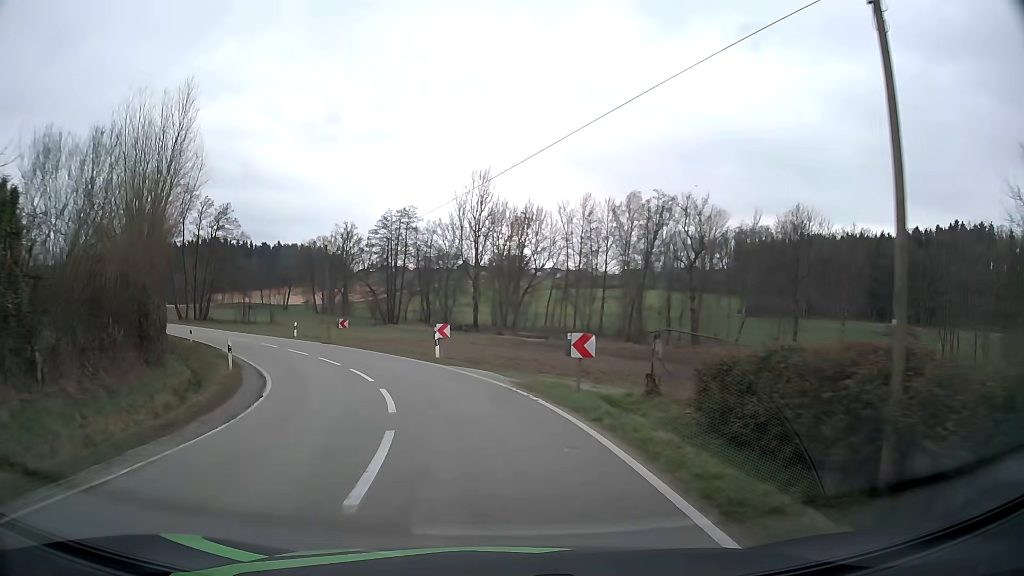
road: tertiary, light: Day
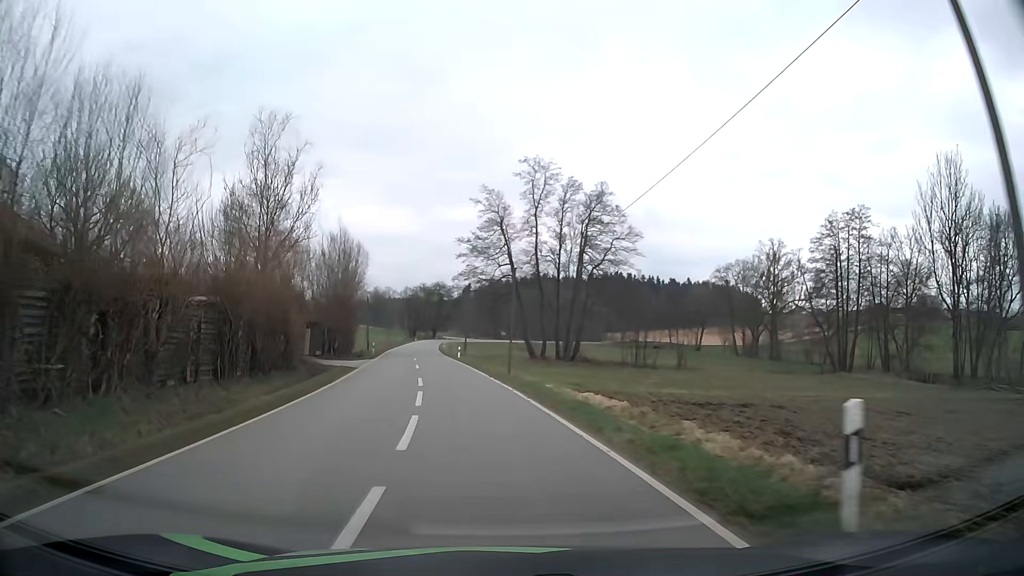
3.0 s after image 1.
(-11.9, +36.4) m; -35°
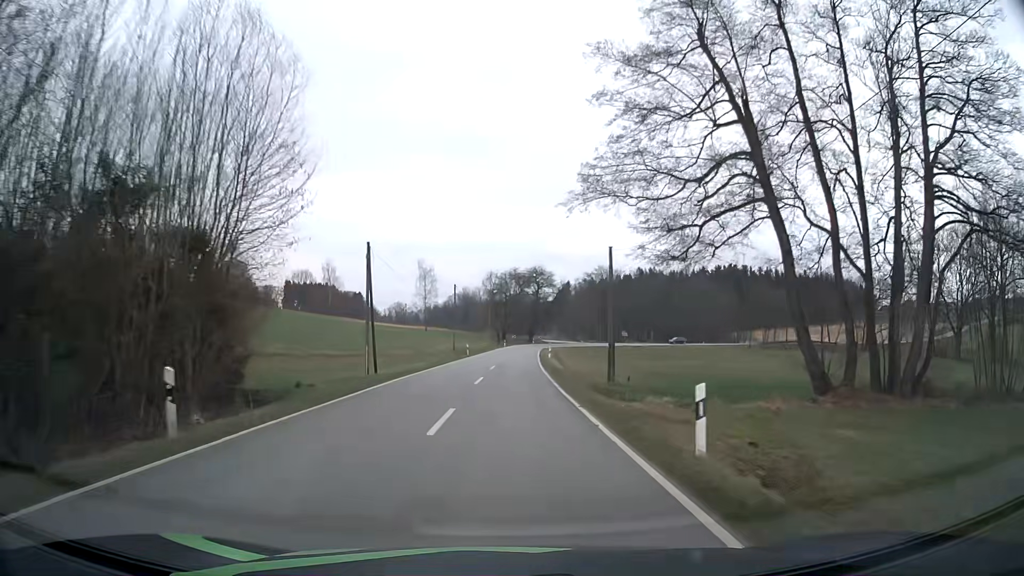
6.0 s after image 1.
(-5.4, +47.0) m; -9°
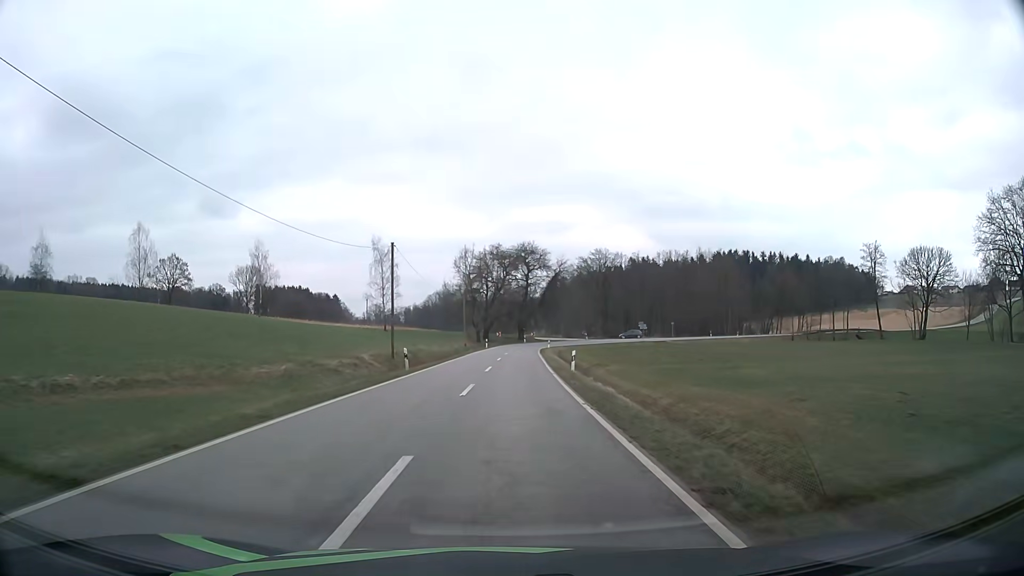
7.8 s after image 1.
(+0.2, +30.2) m; +1°
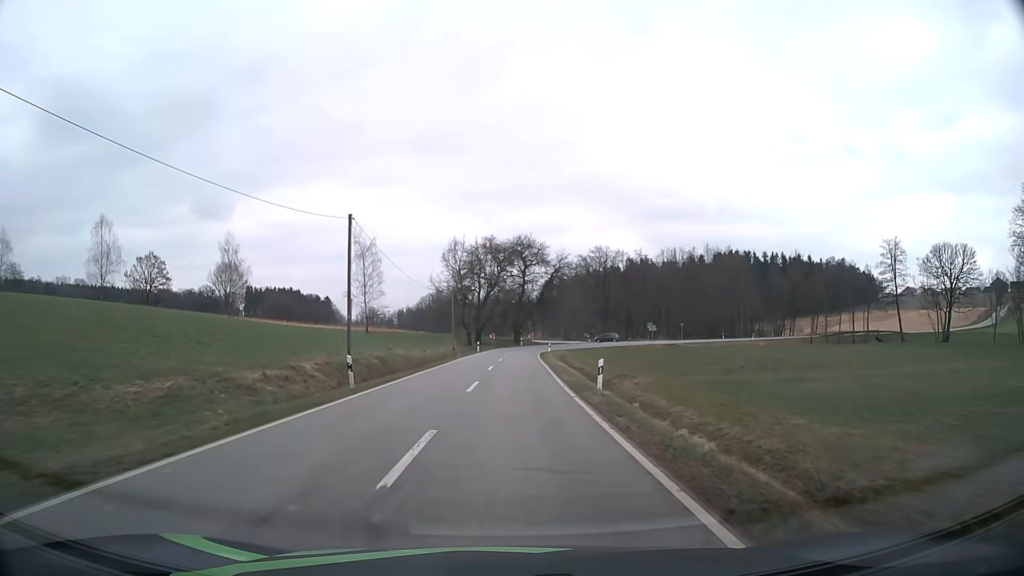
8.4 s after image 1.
(0.0, +9.8) m; 0°
(0, +10) (0, +20) (0, +30) (+1, +40) (+1, +50) (+1, +60) (+2, +70) (+5, +80) (+10, +88) (+18, +94) m
